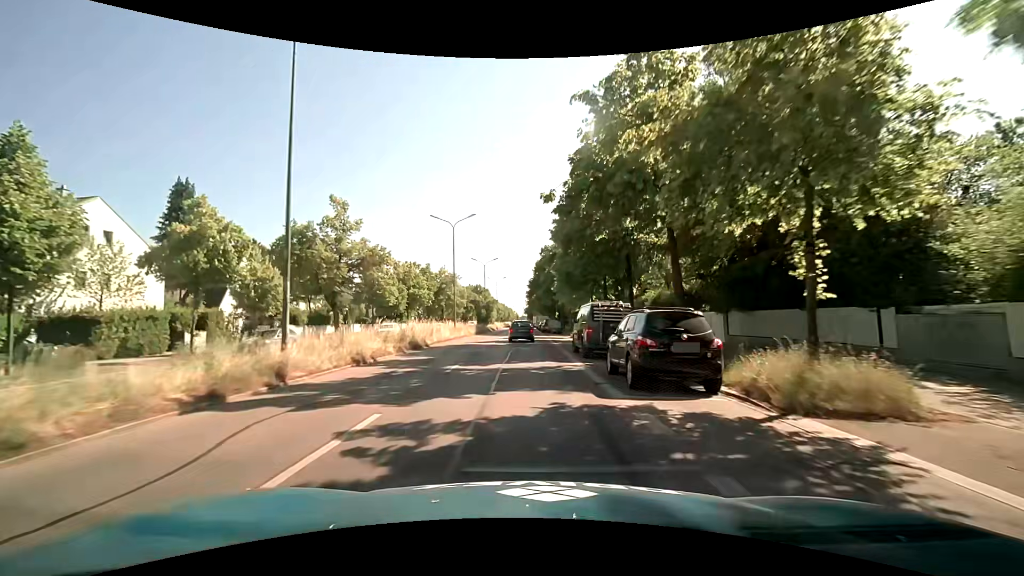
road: primary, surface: asphalt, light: Day
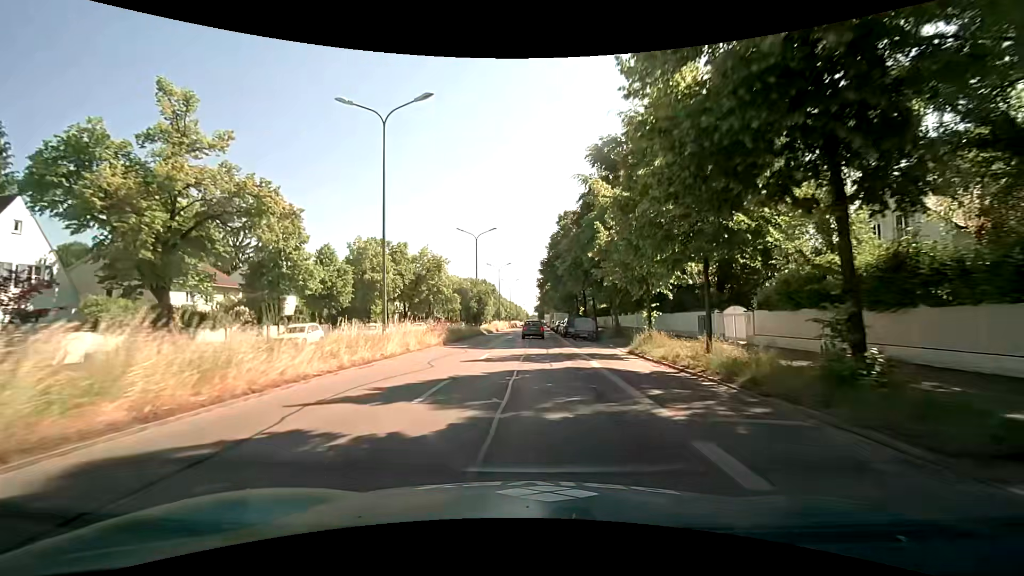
(+0.1, +23.5) m; 0°
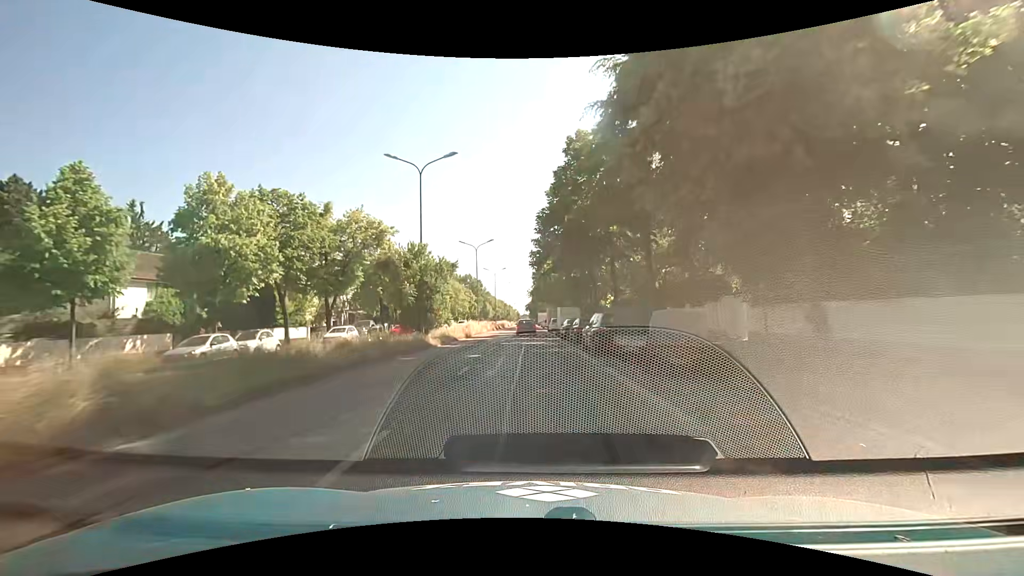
(0.0, +23.0) m; 0°
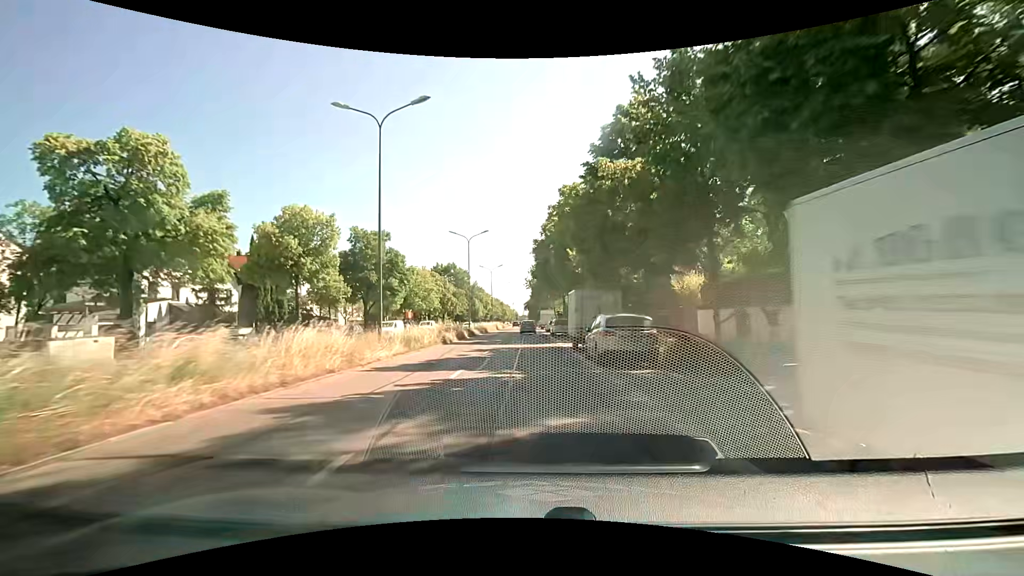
(+0.4, +37.4) m; +1°
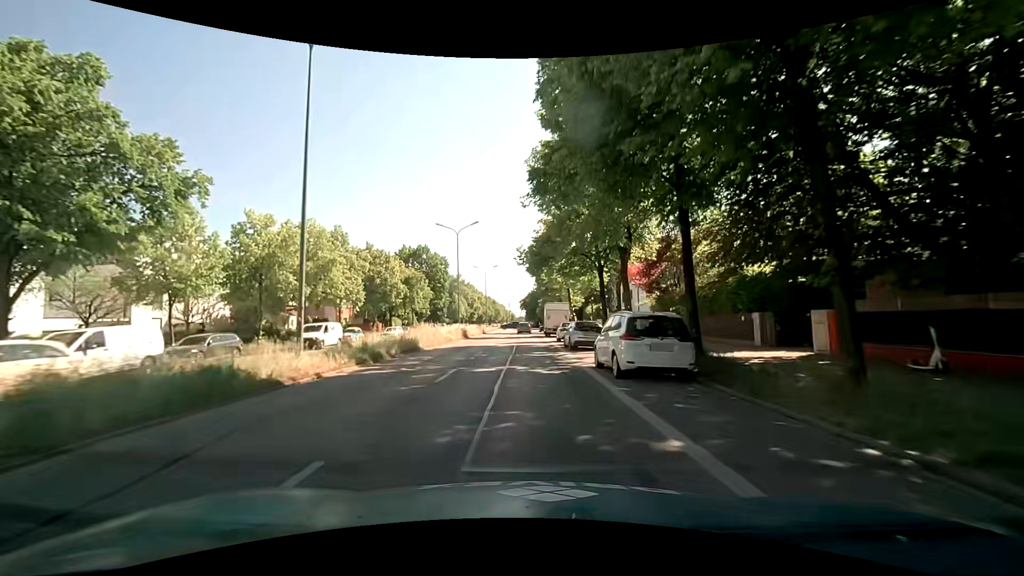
(-0.4, +37.1) m; 0°
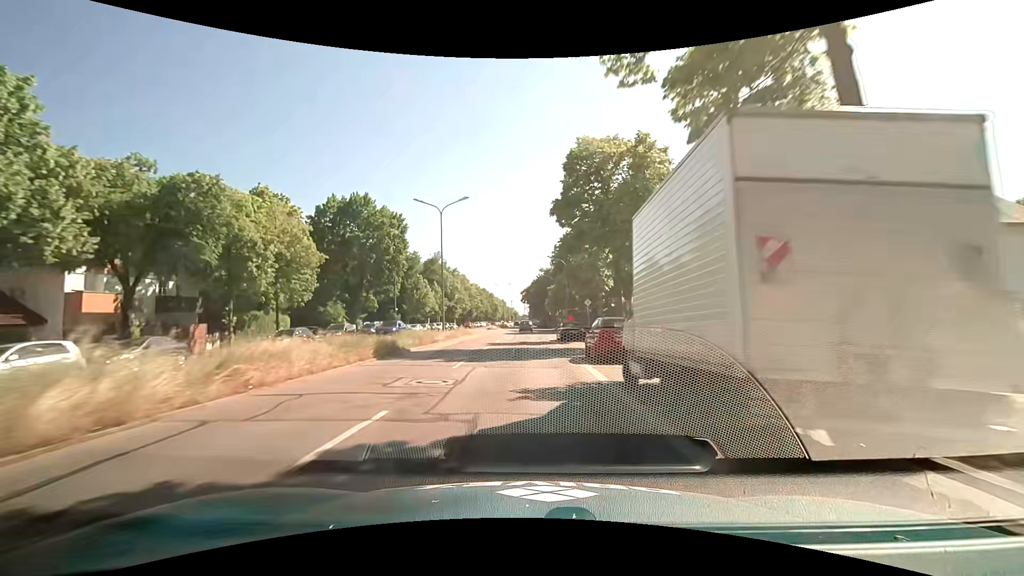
(-0.1, +43.2) m; 0°
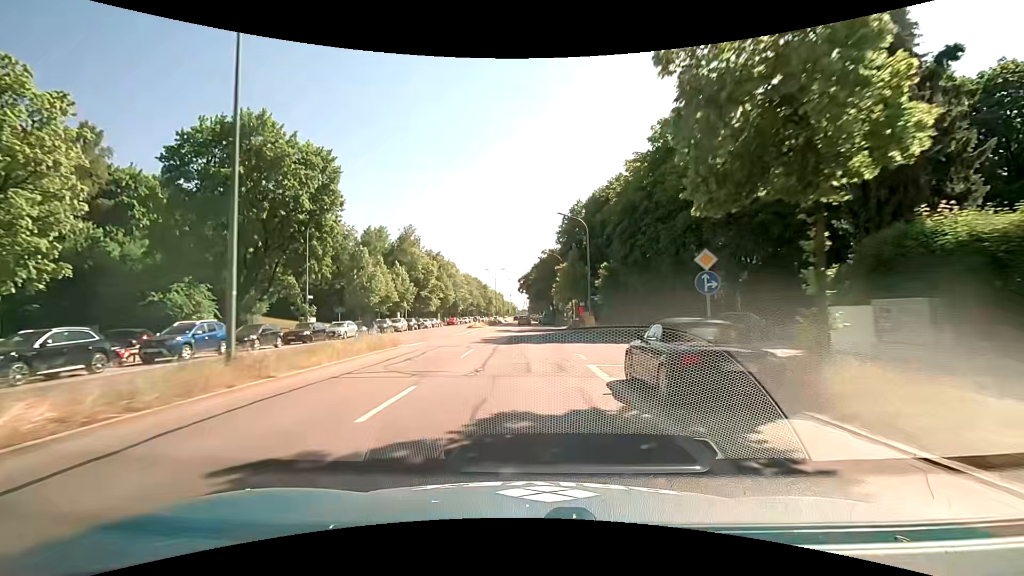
(0.0, +25.6) m; 0°
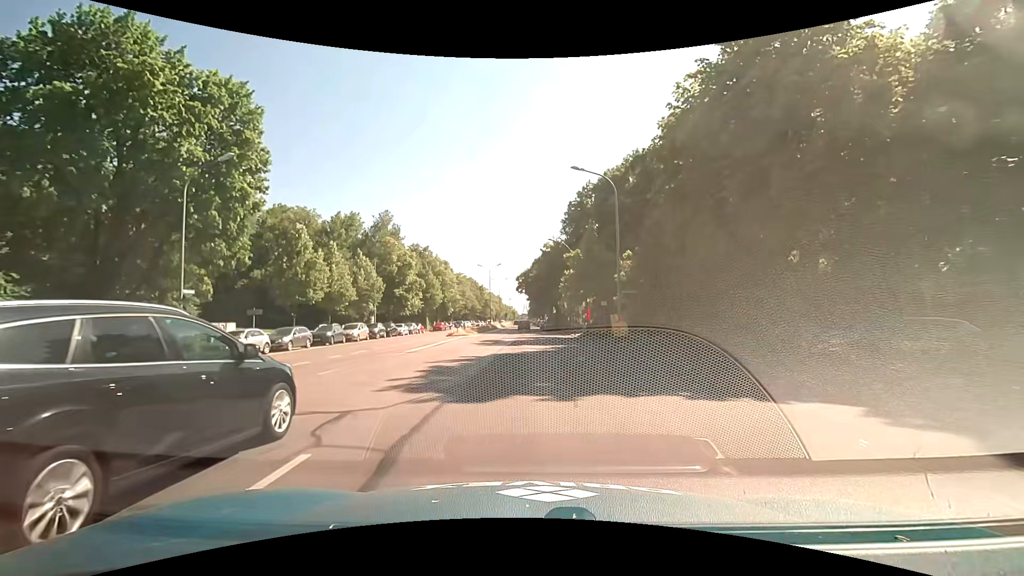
(+0.1, +14.2) m; 0°
(0, +10) (0, +20) (0, +30) (0, +40) (0, +50) (0, +60) (0, +70) (0, +80) (0, +90) (0, +100) m
